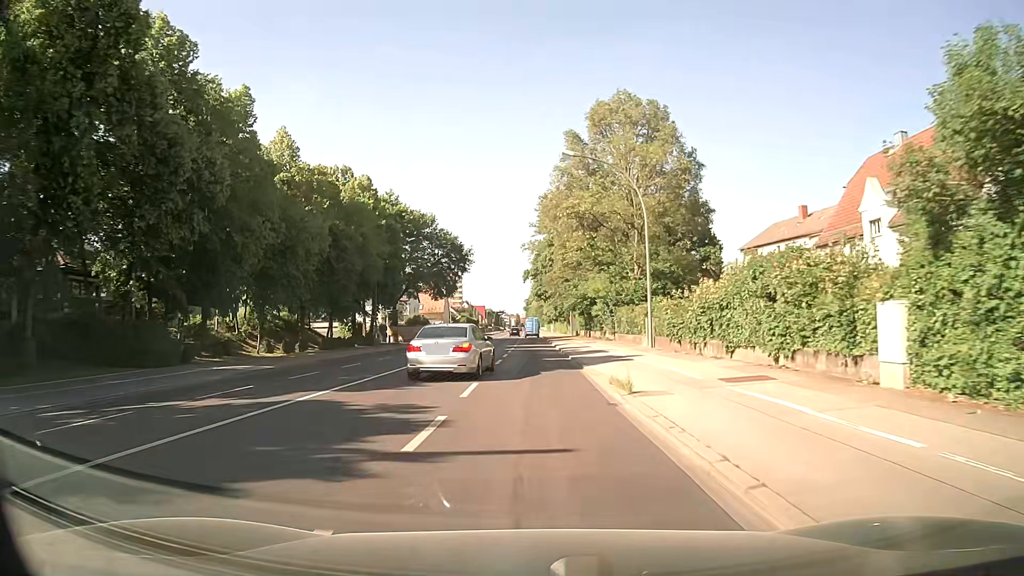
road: secondary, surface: asphalt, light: Day
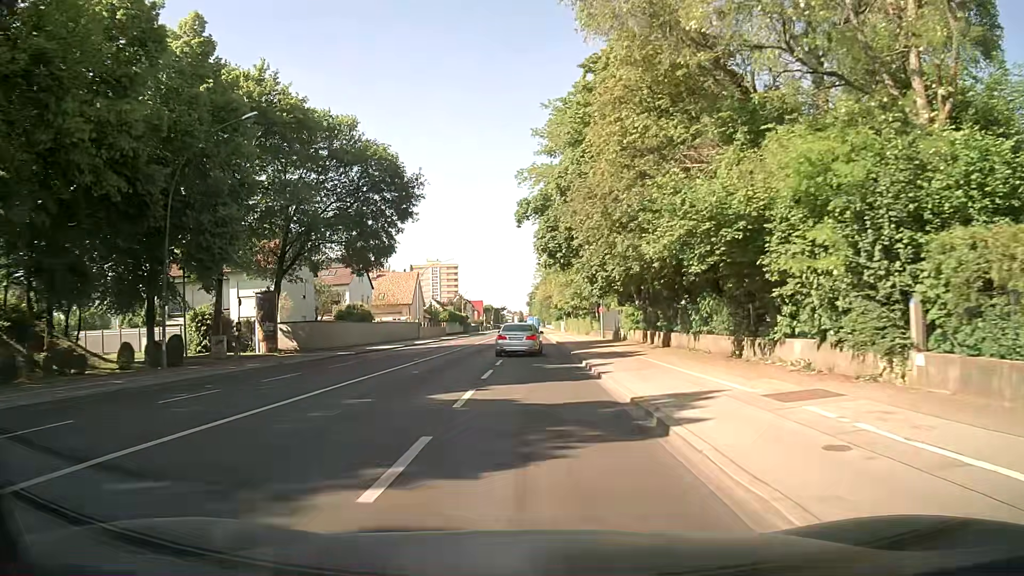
(-0.3, +38.2) m; 0°
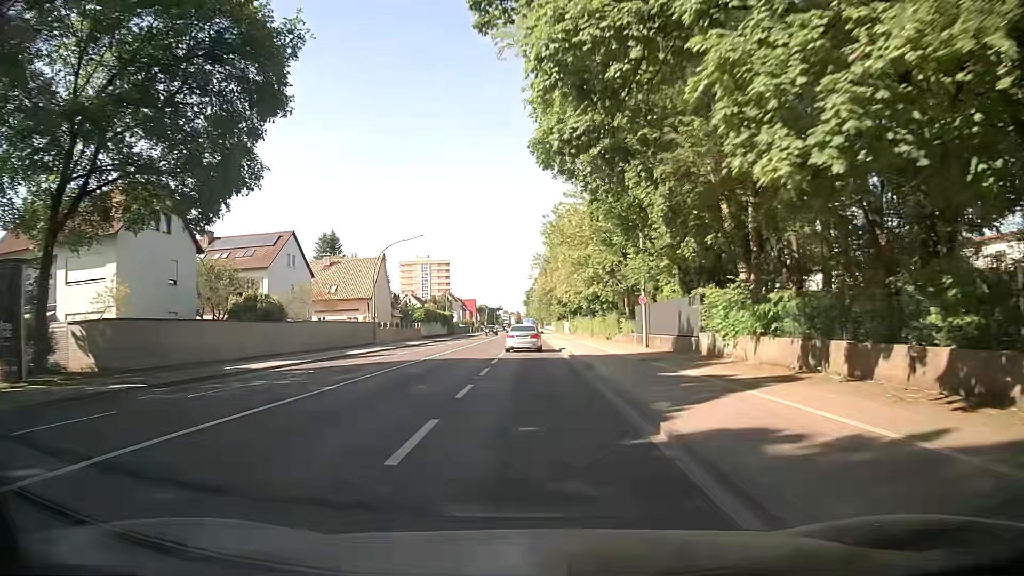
(-0.1, +22.6) m; 0°
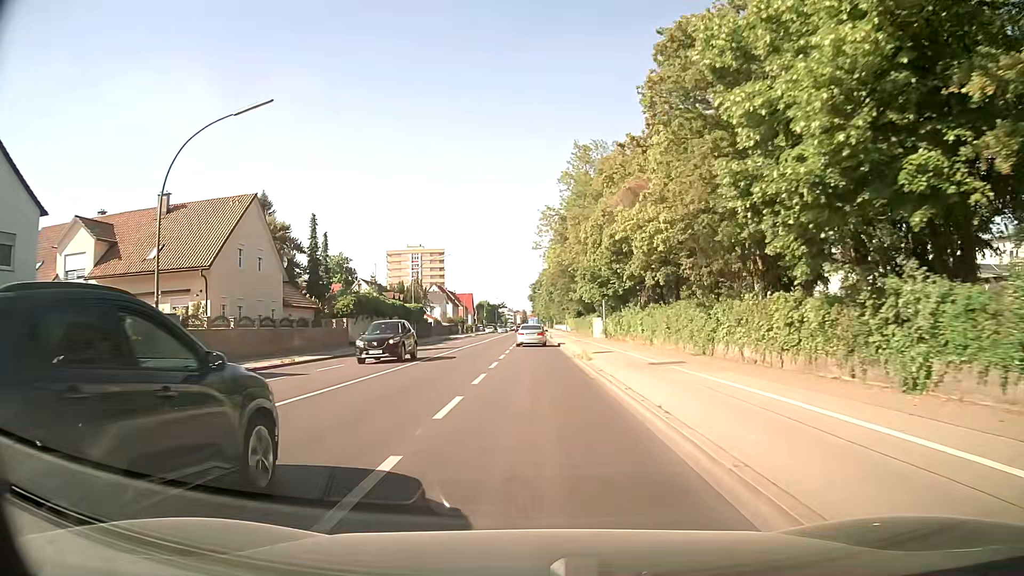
(-0.5, +38.9) m; -1°
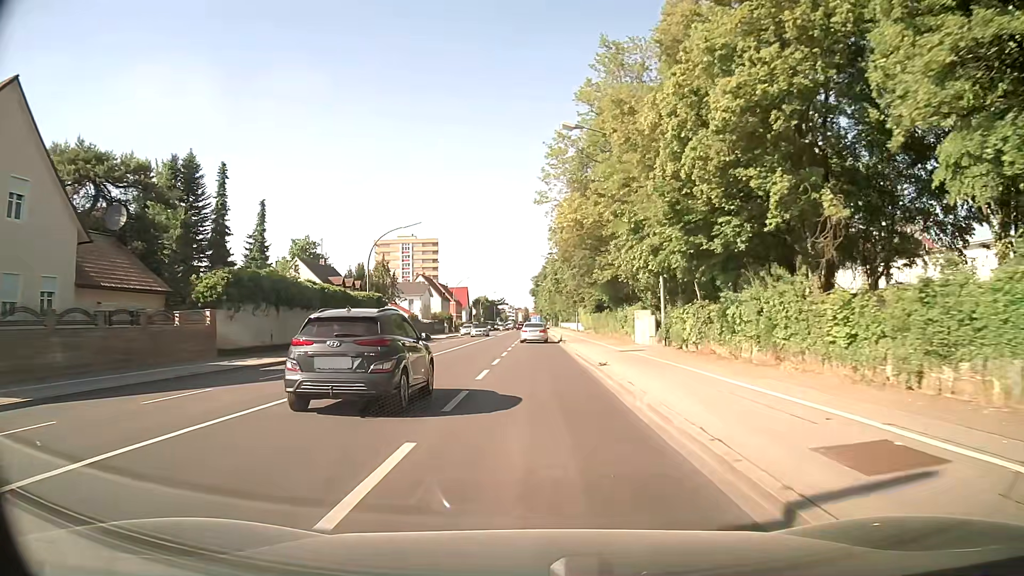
(0.0, +23.4) m; 0°
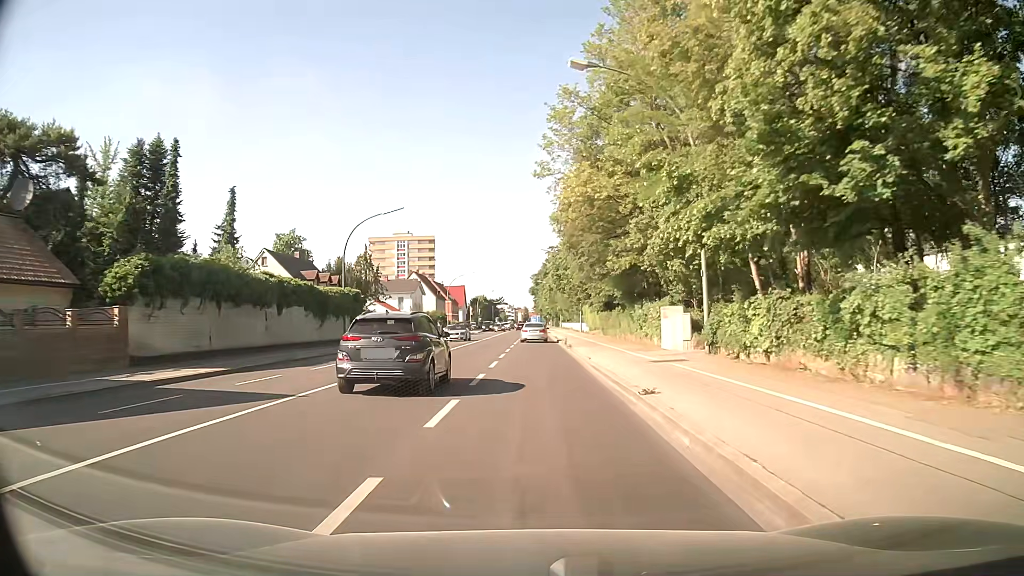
(0.0, +7.5) m; 0°
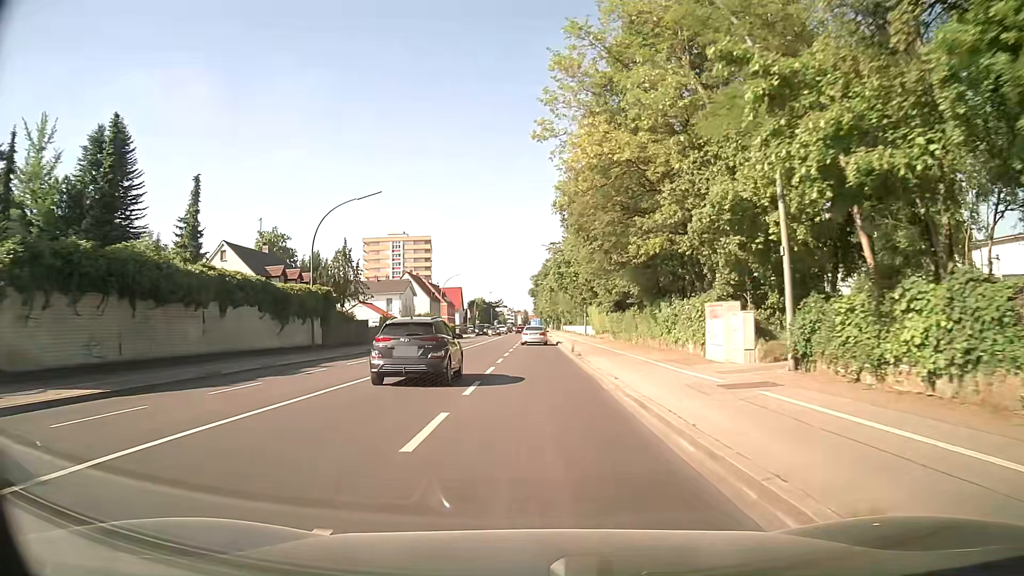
(0.0, +7.5) m; 0°
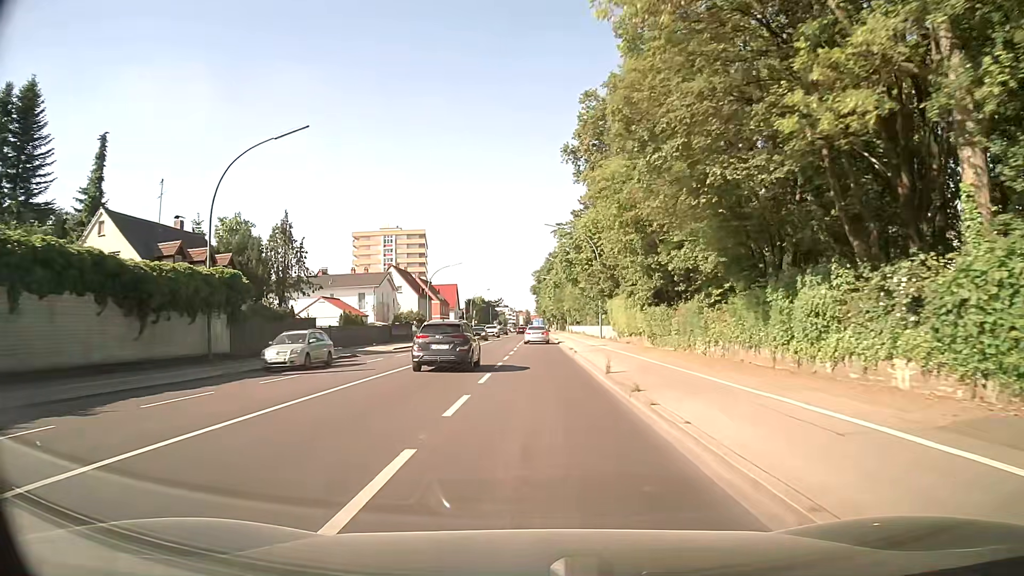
(0.0, +15.1) m; -1°
(0, +10) (0, +20) (0, +30) (0, +40) (0, +50) (+1, +60) (+1, +70) (+1, +80) (+1, +90) (+1, +100) m
